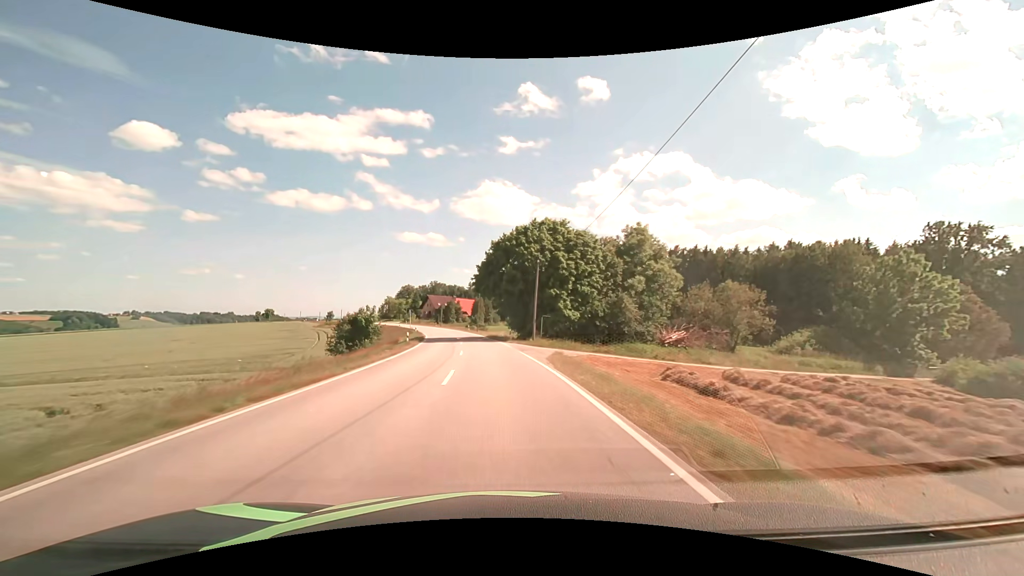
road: secondary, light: Day
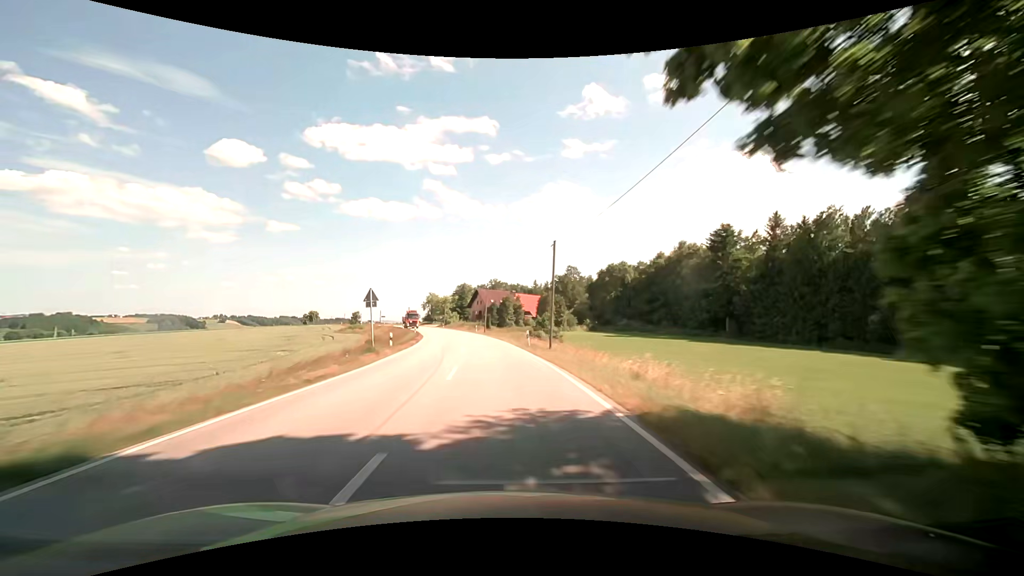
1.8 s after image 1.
(-3.3, +47.1) m; -8°
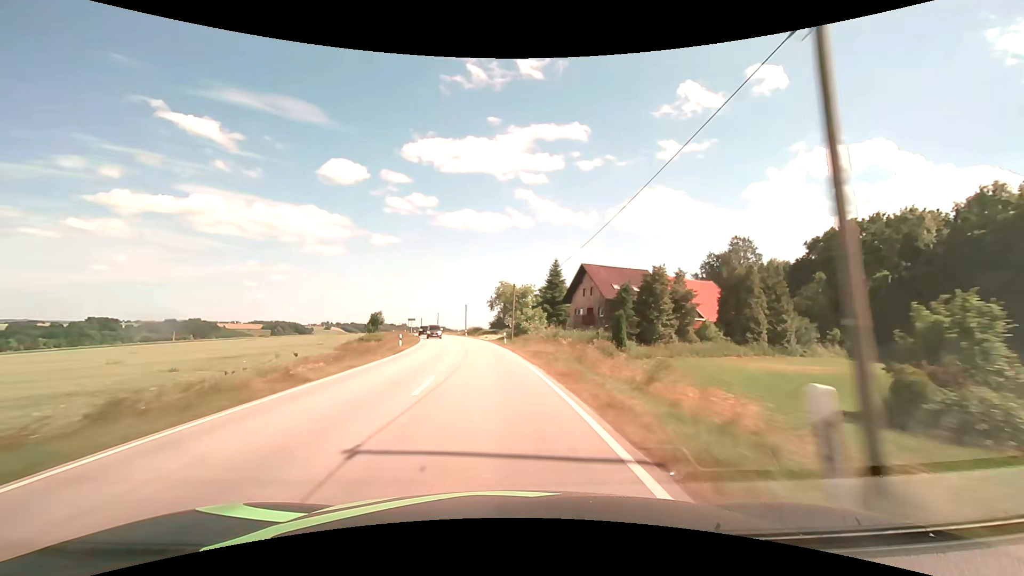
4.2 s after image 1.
(-5.5, +62.5) m; -10°
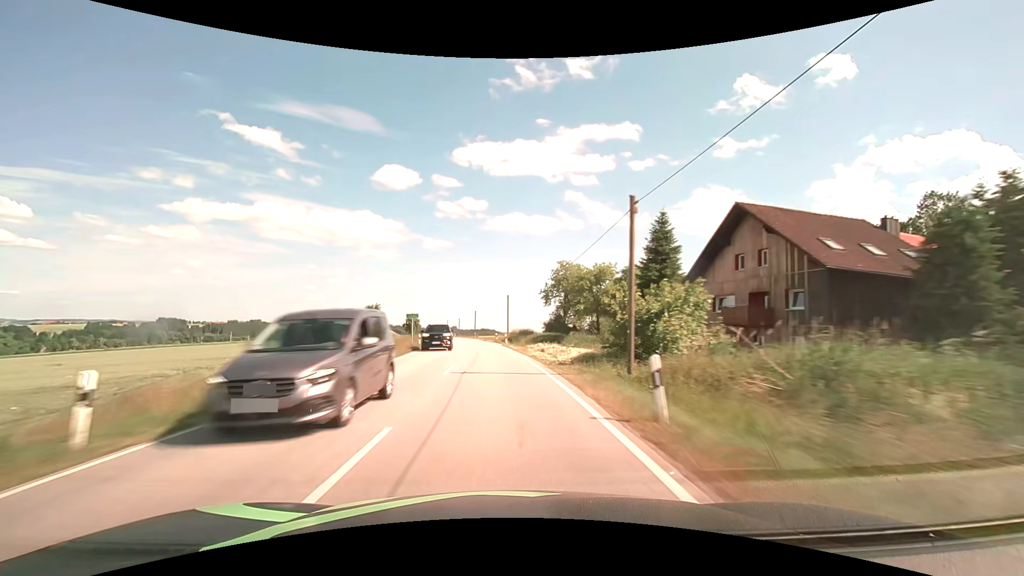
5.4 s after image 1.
(-1.7, +31.3) m; -6°
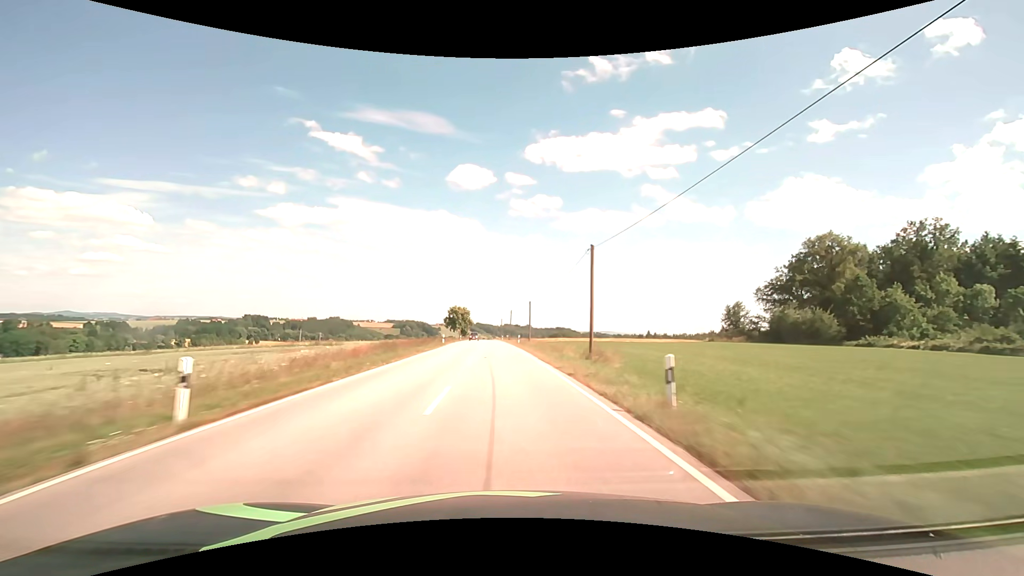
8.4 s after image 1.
(-7.0, +78.6) m; -9°
(0, +10) (0, +20) (0, +30) (-1, +40) (-1, +50) (-1, +60) (-2, +70) (-2, +80) (-3, +90) (-3, +100) m
